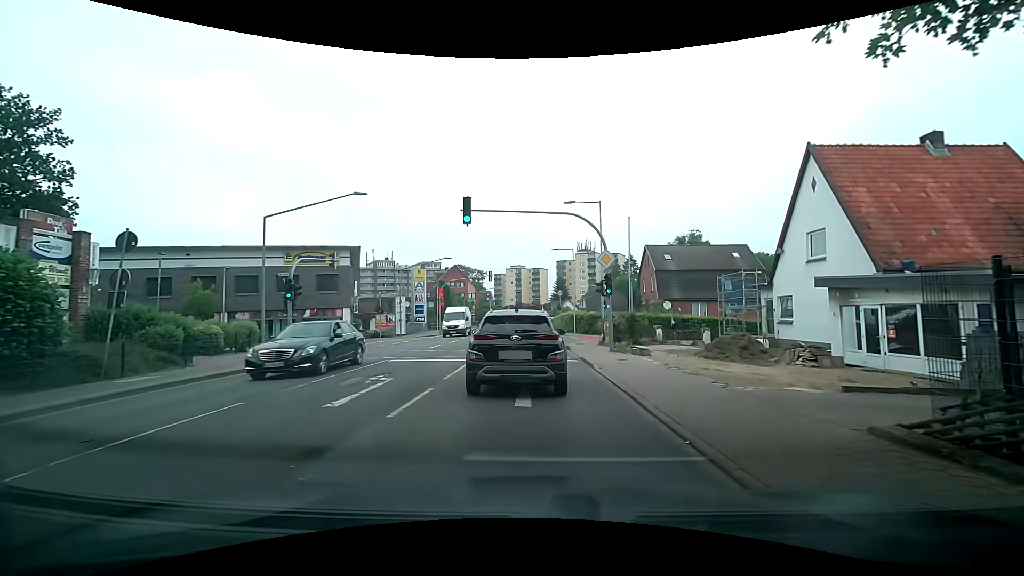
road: secondary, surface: asphalt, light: Day
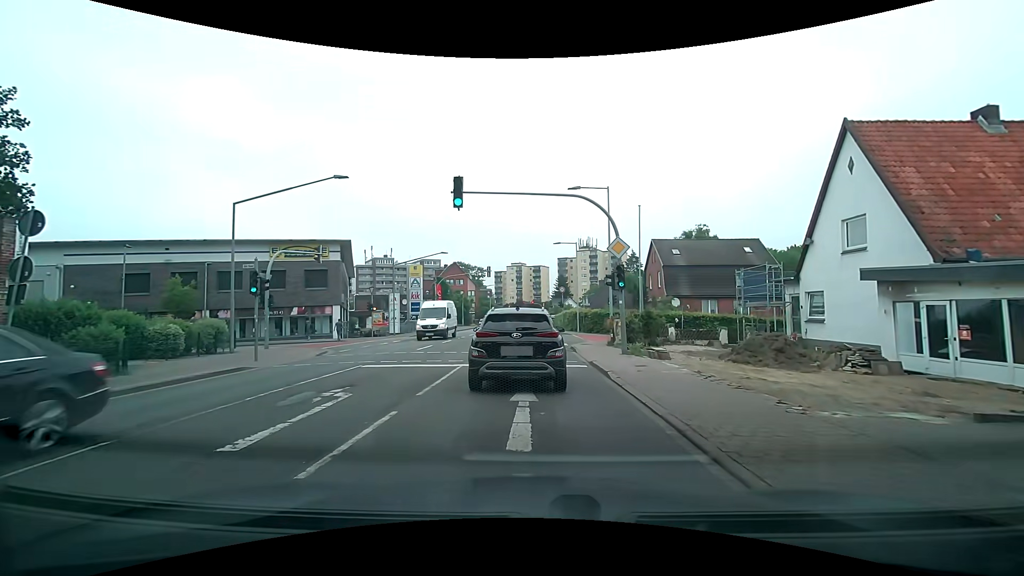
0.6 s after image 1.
(0.0, +2.8) m; +1°
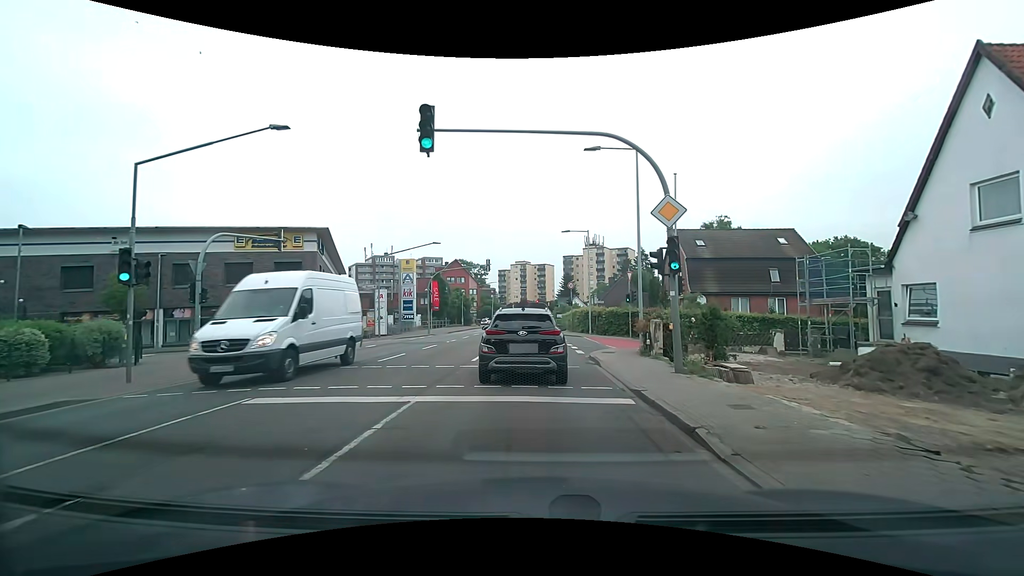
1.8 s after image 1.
(-0.2, +6.2) m; -2°
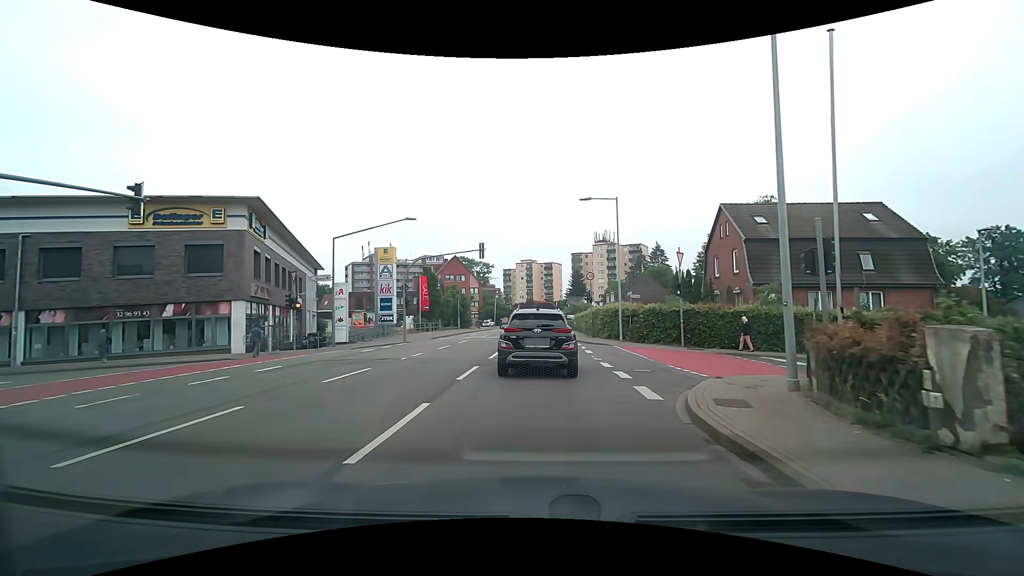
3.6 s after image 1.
(0.0, +11.2) m; 0°
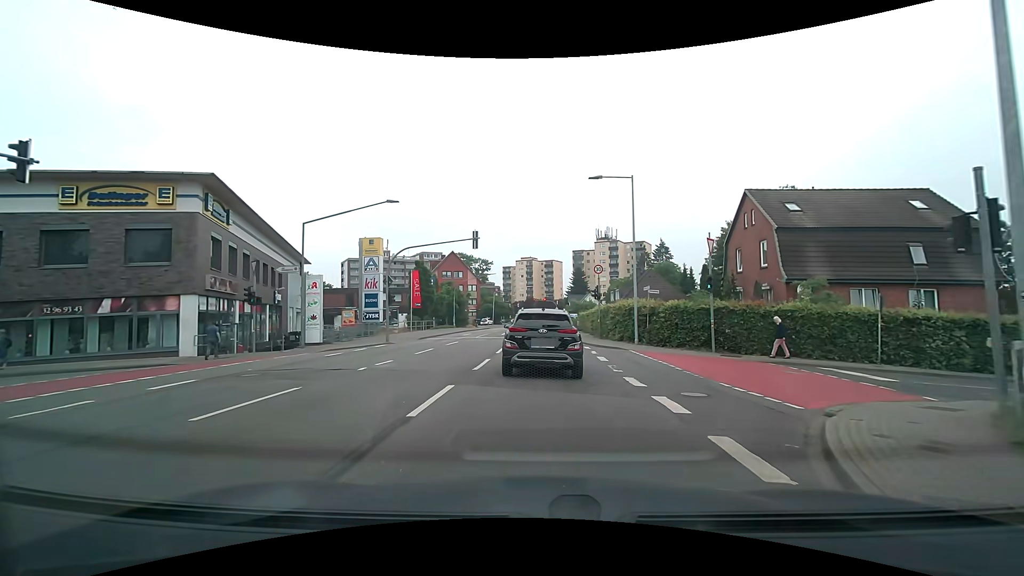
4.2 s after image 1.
(0.0, +4.3) m; 0°
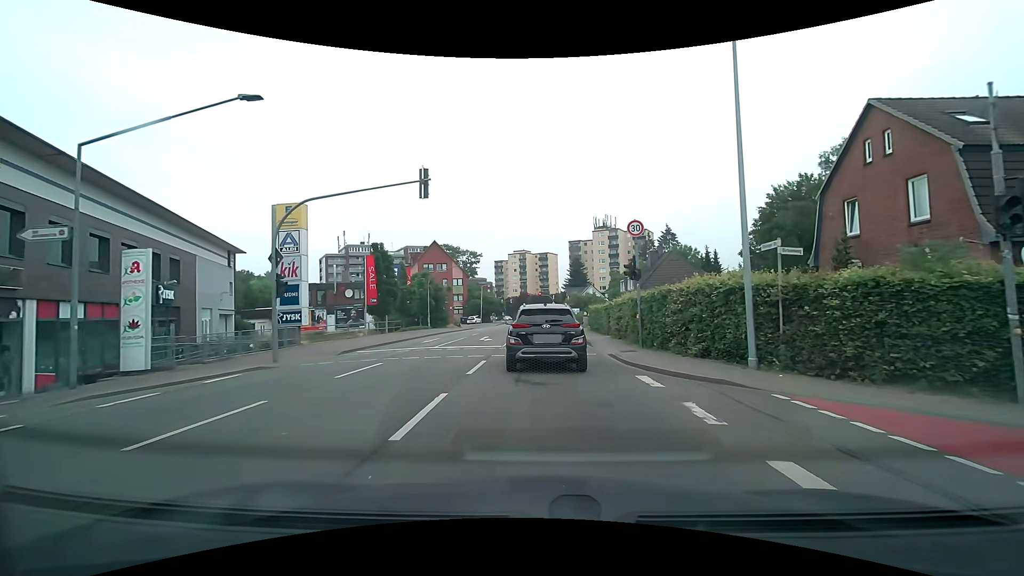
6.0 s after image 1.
(+0.1, +13.2) m; +1°
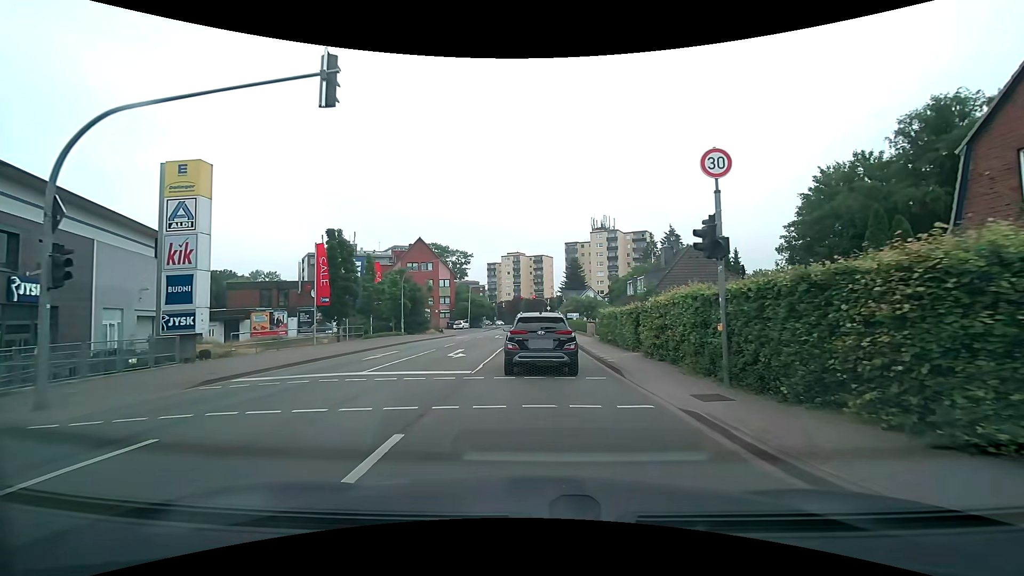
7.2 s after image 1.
(0.0, +8.5) m; 0°
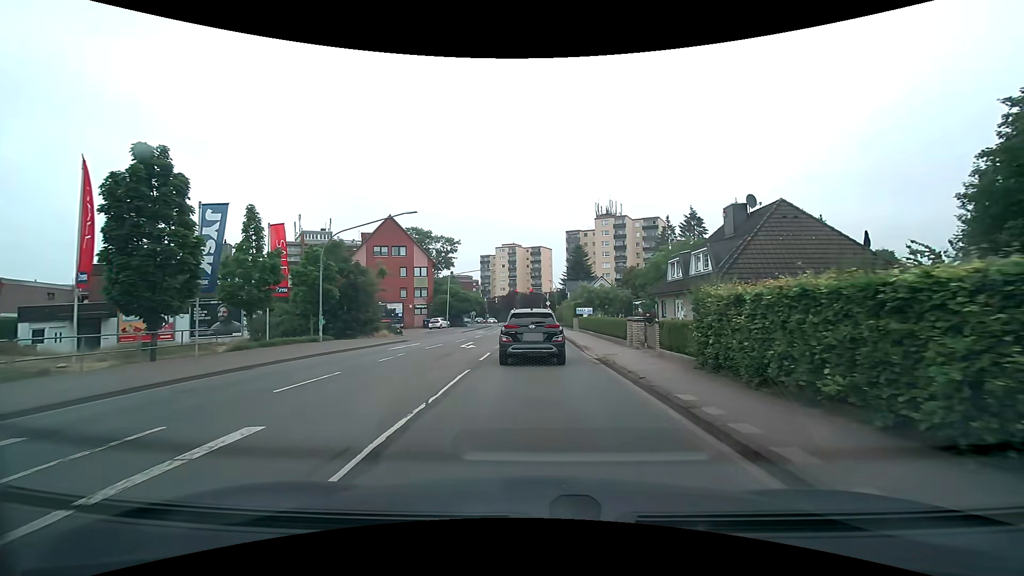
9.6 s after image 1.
(+0.1, +17.3) m; +1°
(0, +10) (0, +20) (0, +30) (0, +40) (0, +50) (0, +60) (-1, +70) (-1, +80) (-1, +90) (-1, +100) m
